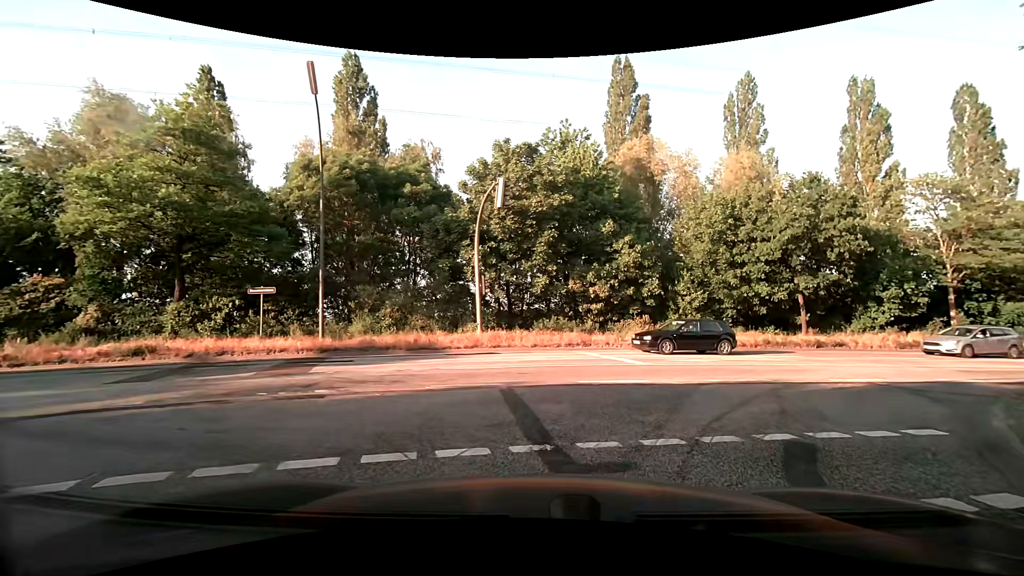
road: residential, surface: asphalt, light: Day
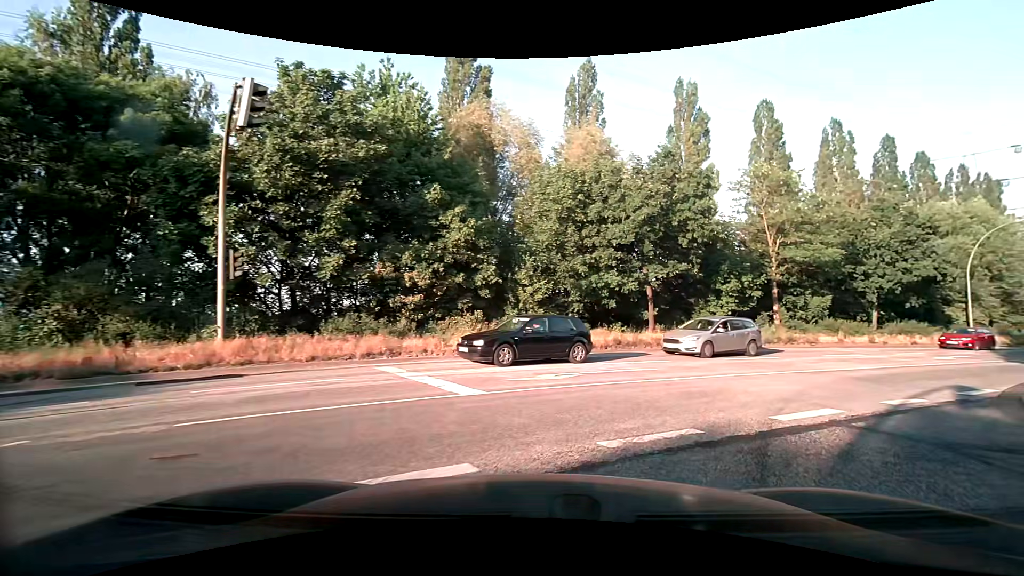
(+0.8, +6.8) m; +17°
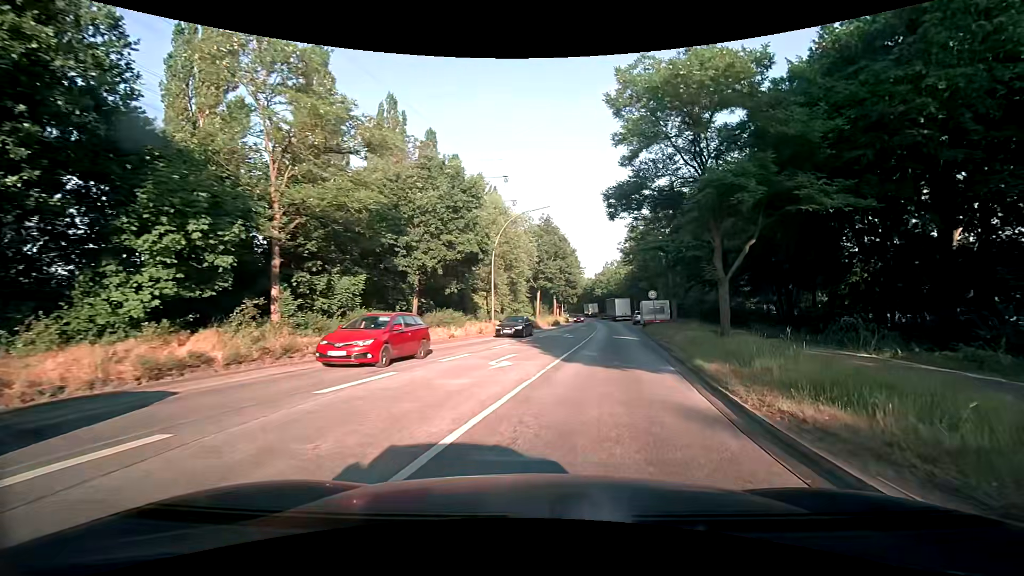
(+6.7, +13.2) m; +47°
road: secondary
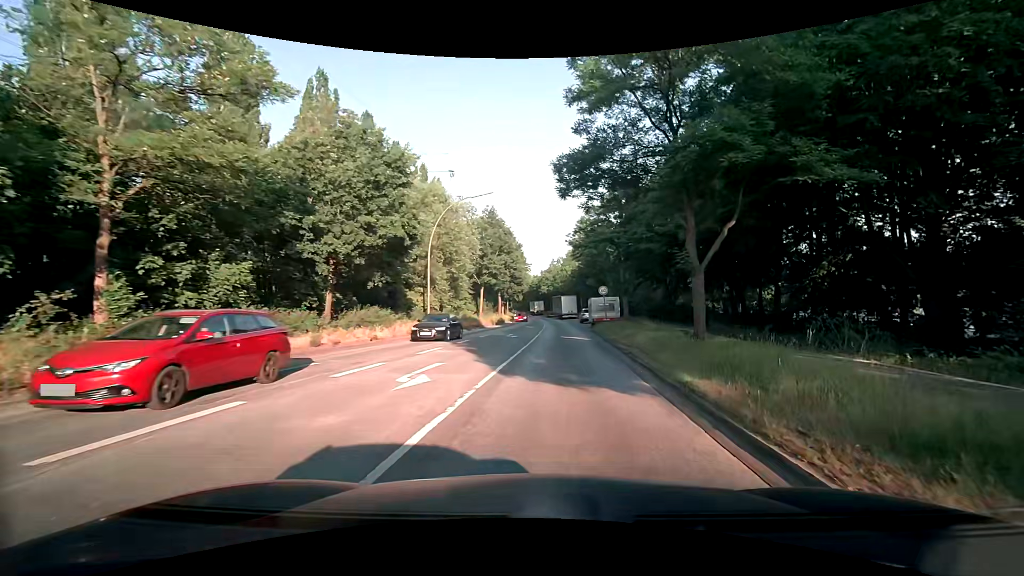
(+0.2, +3.9) m; +6°
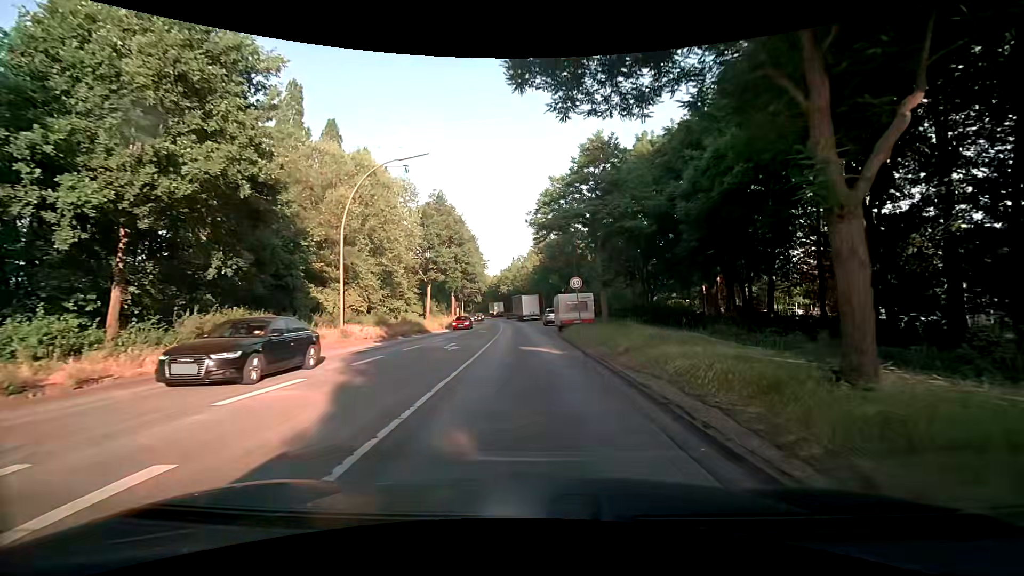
(+0.5, +8.9) m; +4°
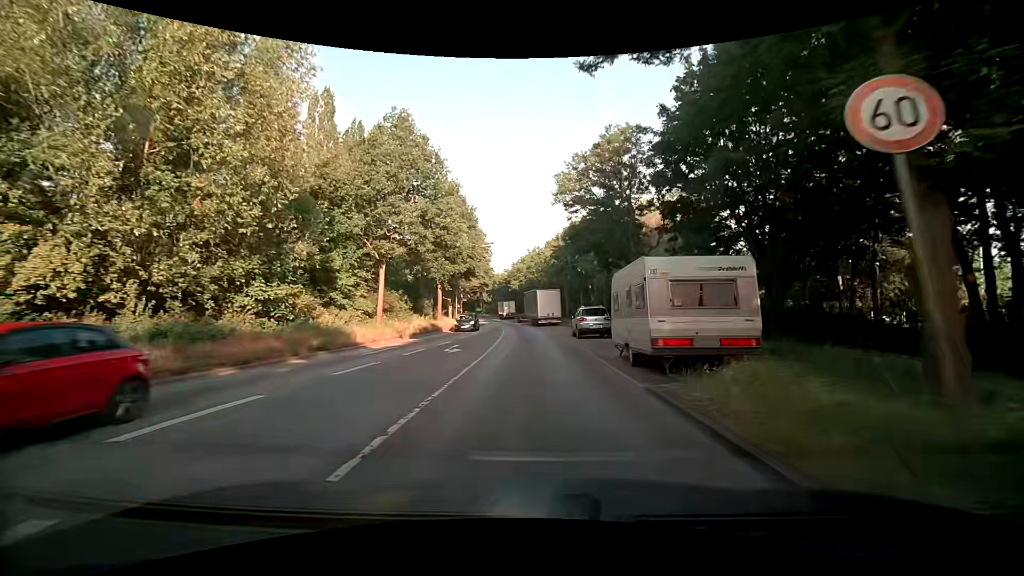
(-0.1, +21.5) m; -1°
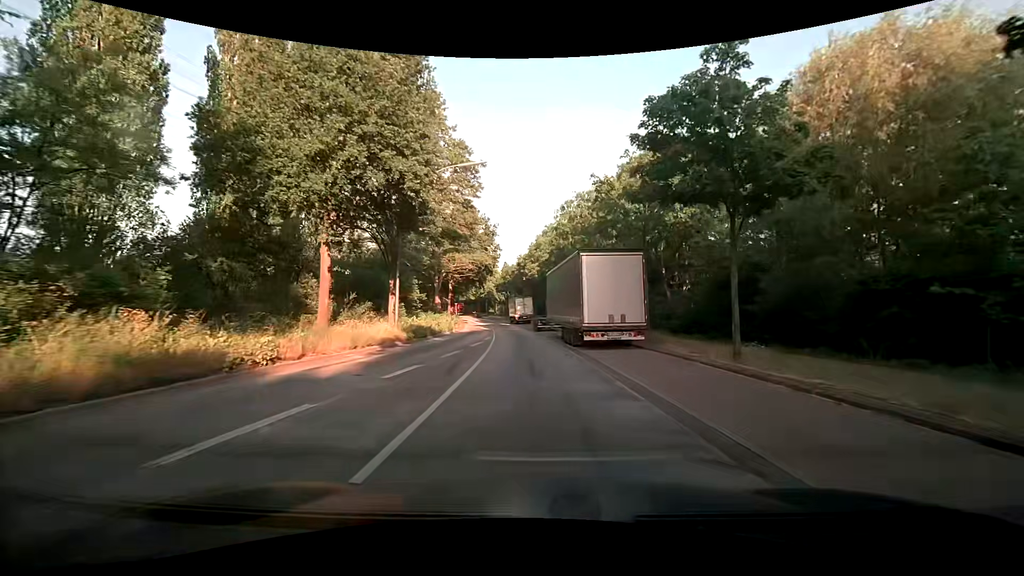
(-0.6, +32.9) m; -3°
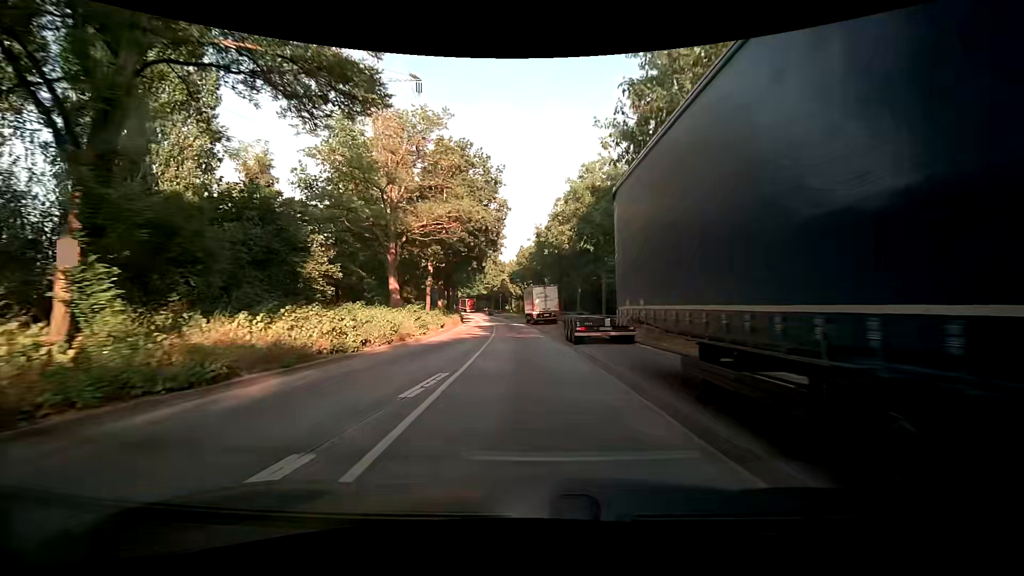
(0.0, +22.0) m; -1°
(0, +10) (-1, +20) (-1, +30) (-2, +40) (-3, +50) (-4, +60) (-5, +70) (-6, +80) (-8, +90) (-10, +99) m
